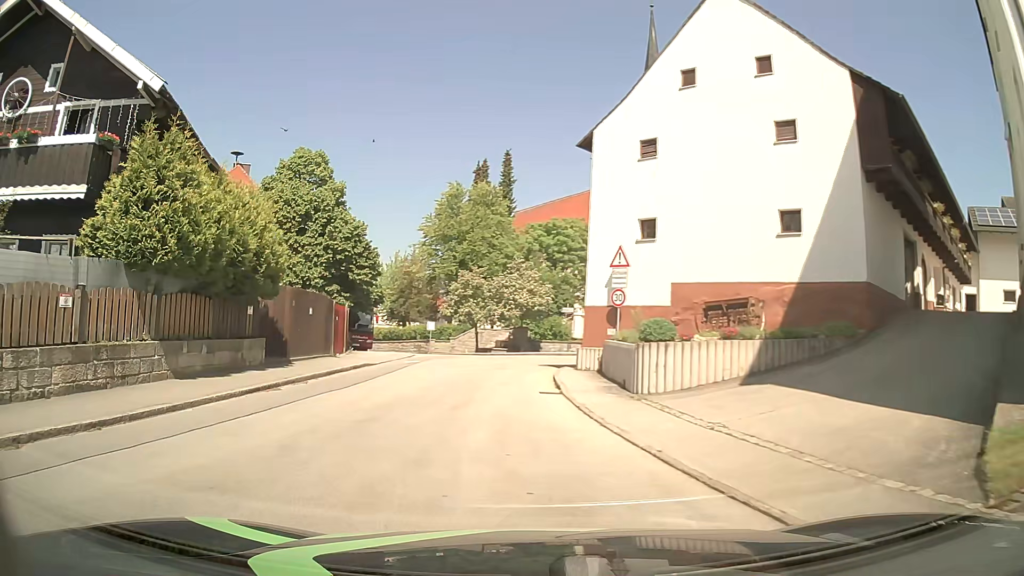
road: tertiary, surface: asphalt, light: Day
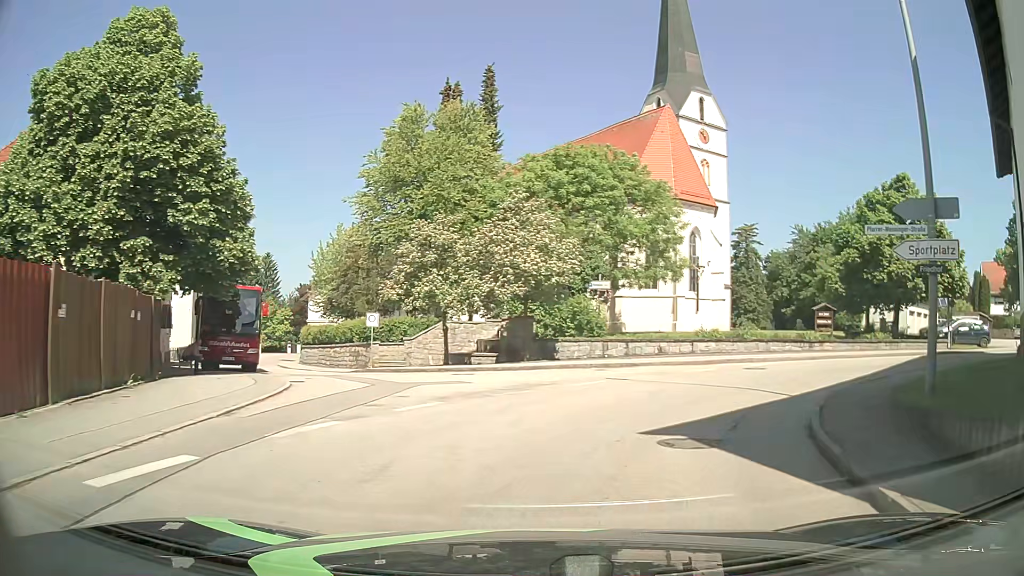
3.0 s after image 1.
(-1.8, +21.3) m; +1°
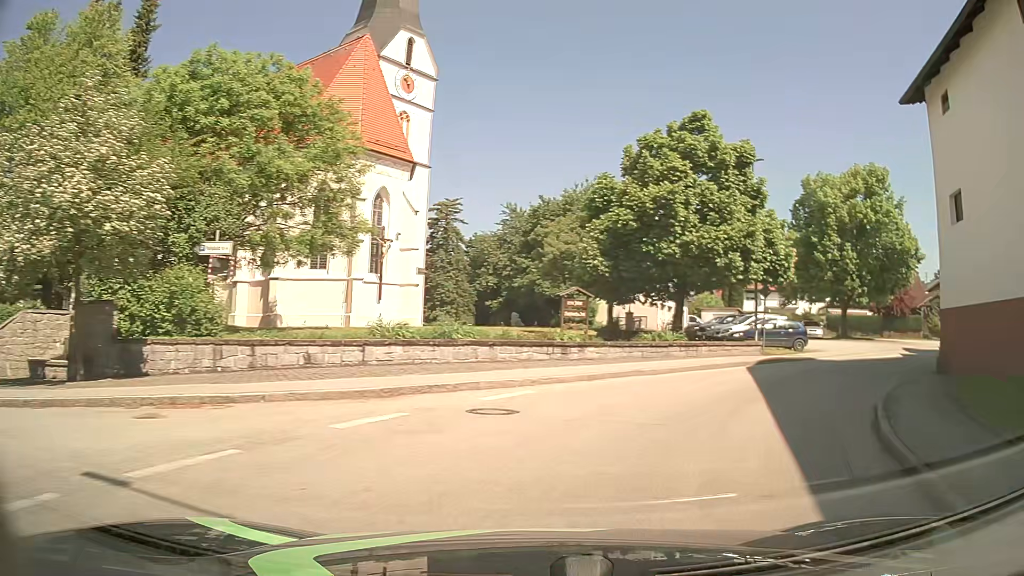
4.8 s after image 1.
(+2.5, +12.1) m; +26°
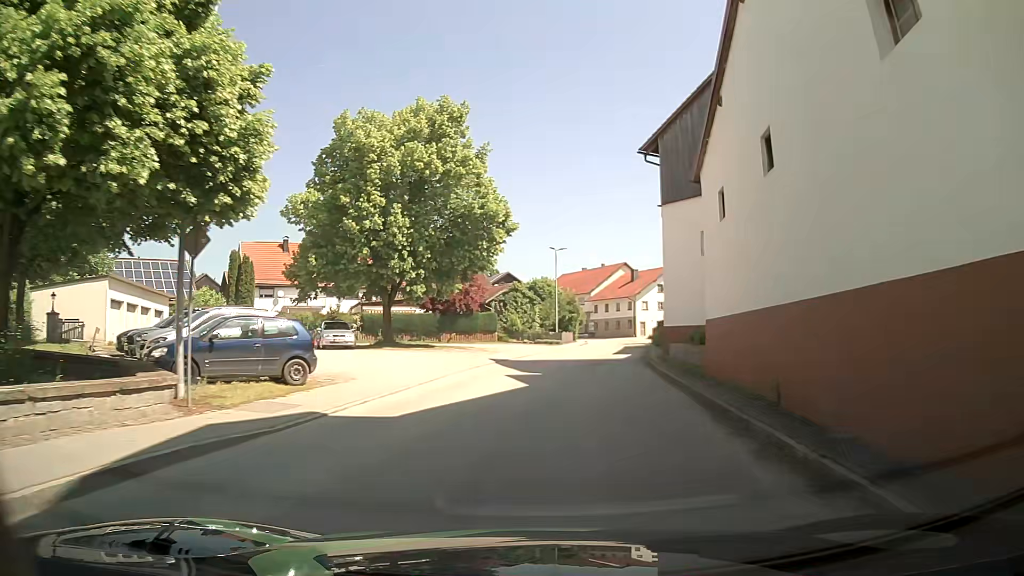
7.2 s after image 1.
(+6.2, +16.0) m; +40°
(+1, +10) (+2, +20) (+3, +30) (+5, +40) (+7, +49) (+9, +59) (+10, +69) (+11, +79) (+11, +89) (+9, +99) m
